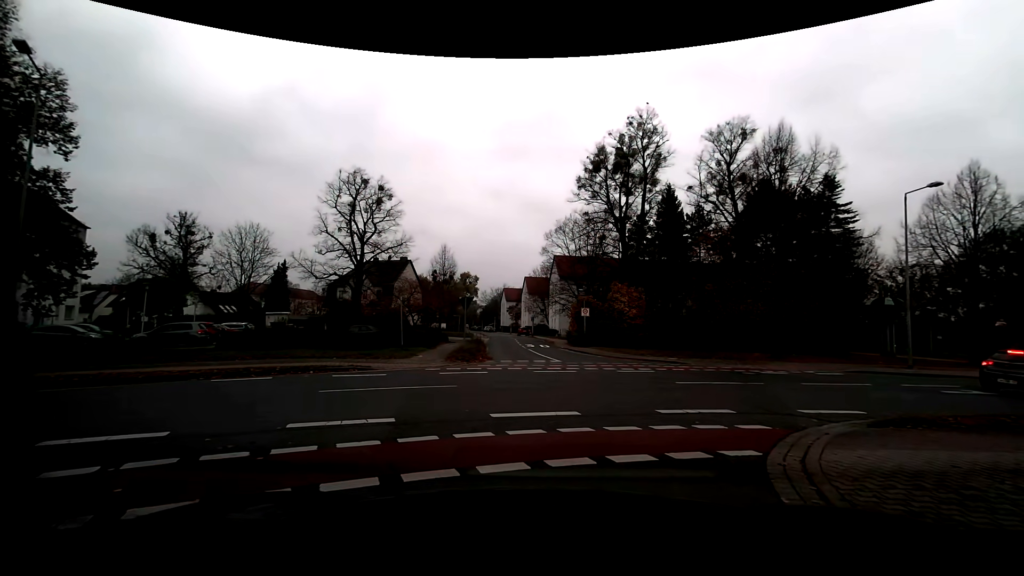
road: residential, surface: asphalt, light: Day
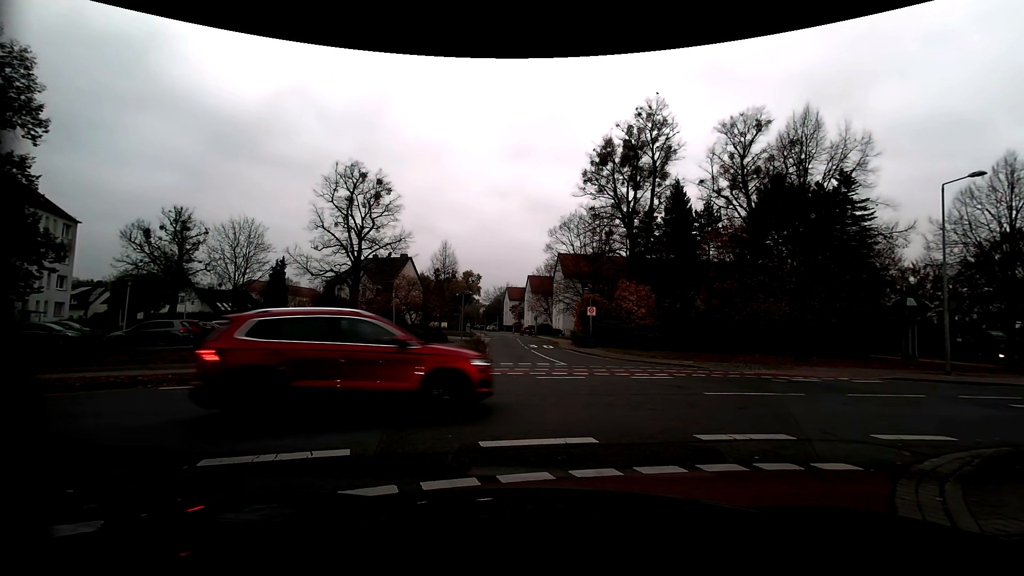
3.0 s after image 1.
(0.0, +1.8) m; 0°
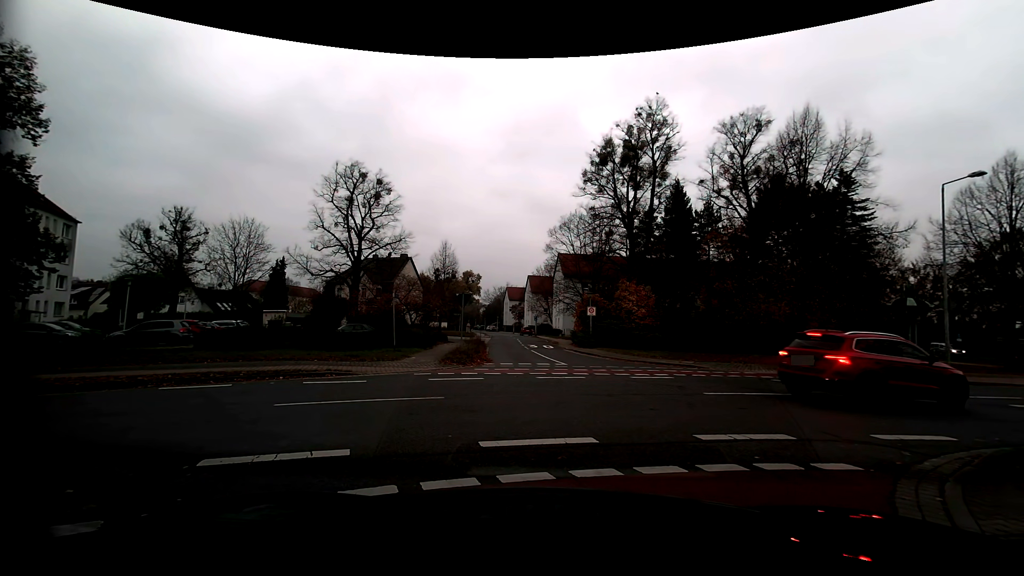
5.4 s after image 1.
(0.0, +0.1) m; 0°
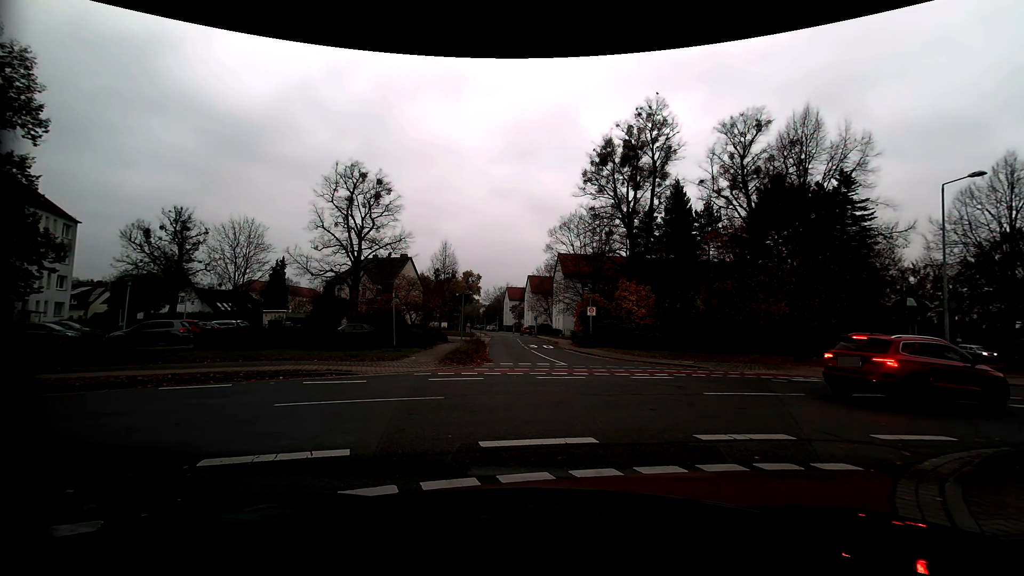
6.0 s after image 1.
(0.0, 0.0) m; 0°
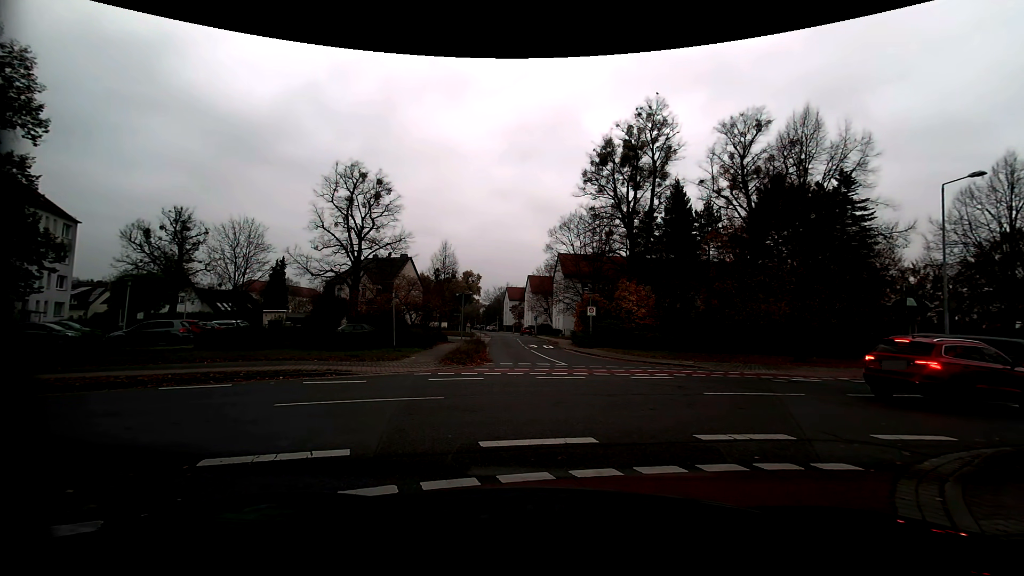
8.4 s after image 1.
(0.0, 0.0) m; 0°
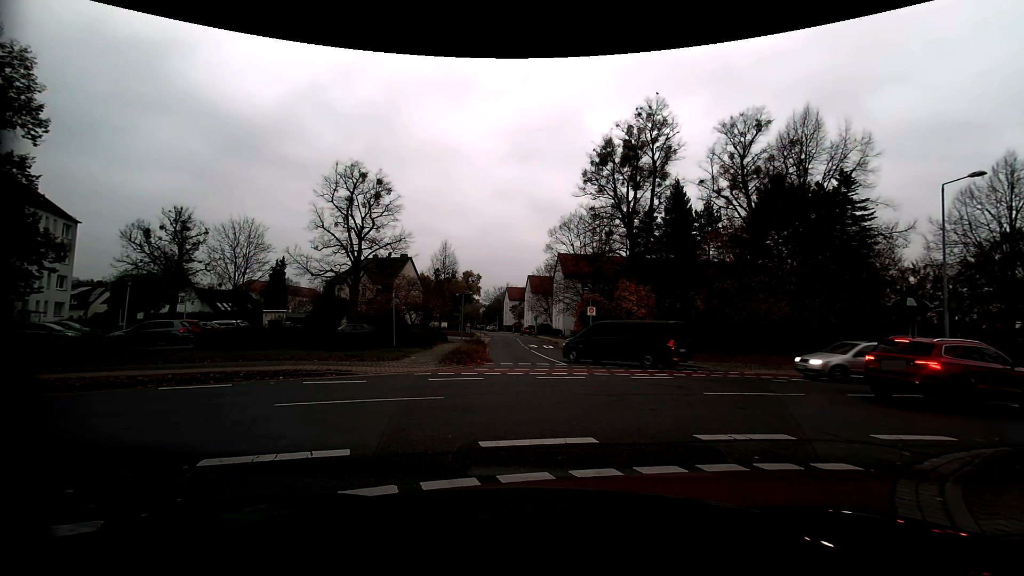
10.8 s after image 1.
(0.0, 0.0) m; 0°
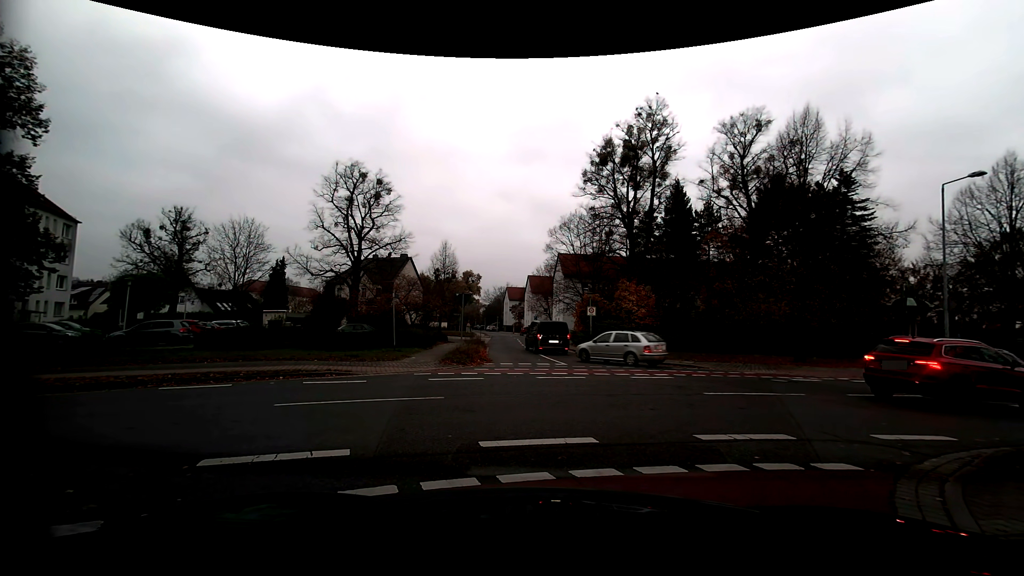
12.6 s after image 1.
(0.0, 0.0) m; 0°
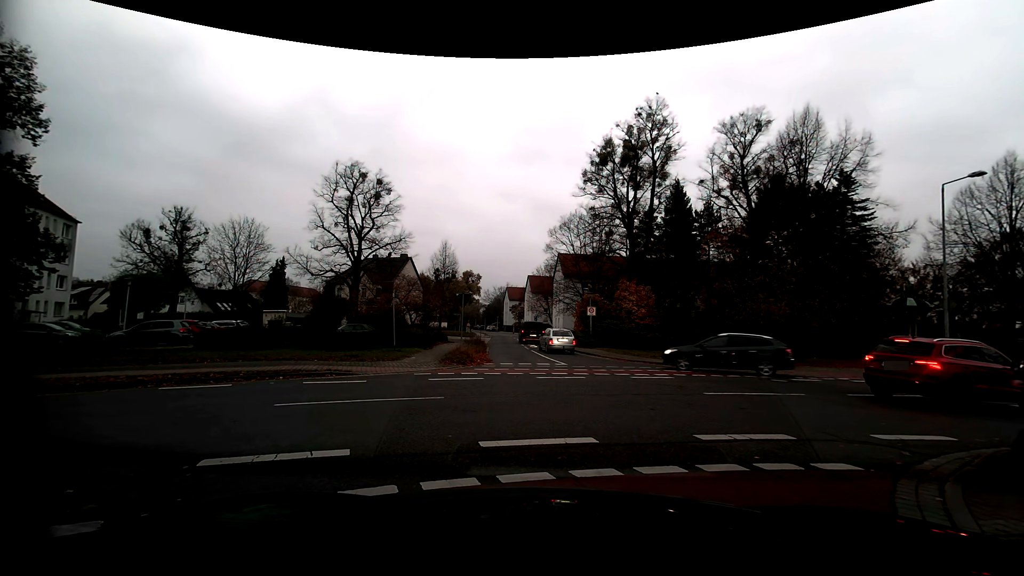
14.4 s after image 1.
(0.0, 0.0) m; 0°
